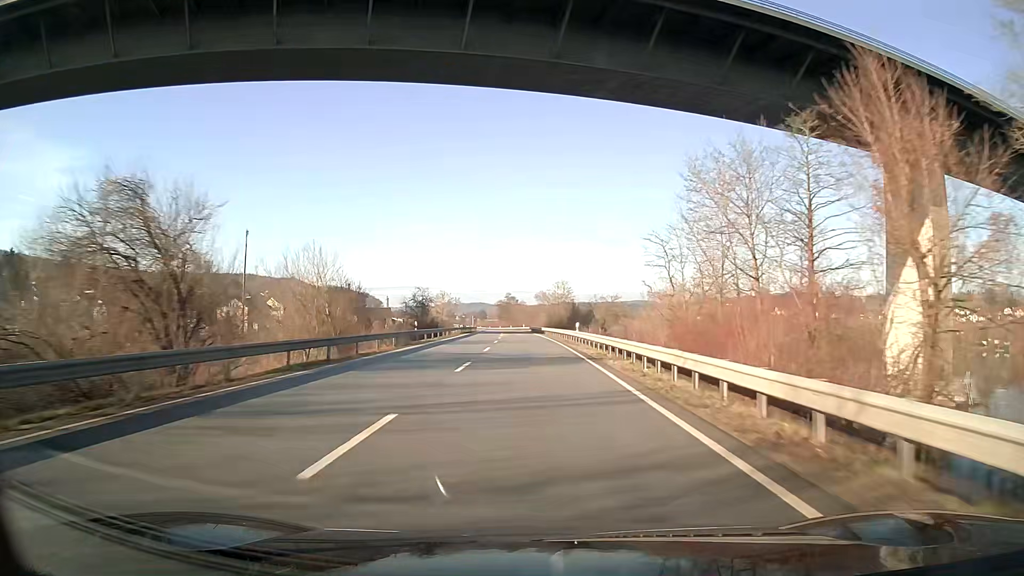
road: unclassified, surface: asphalt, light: Day
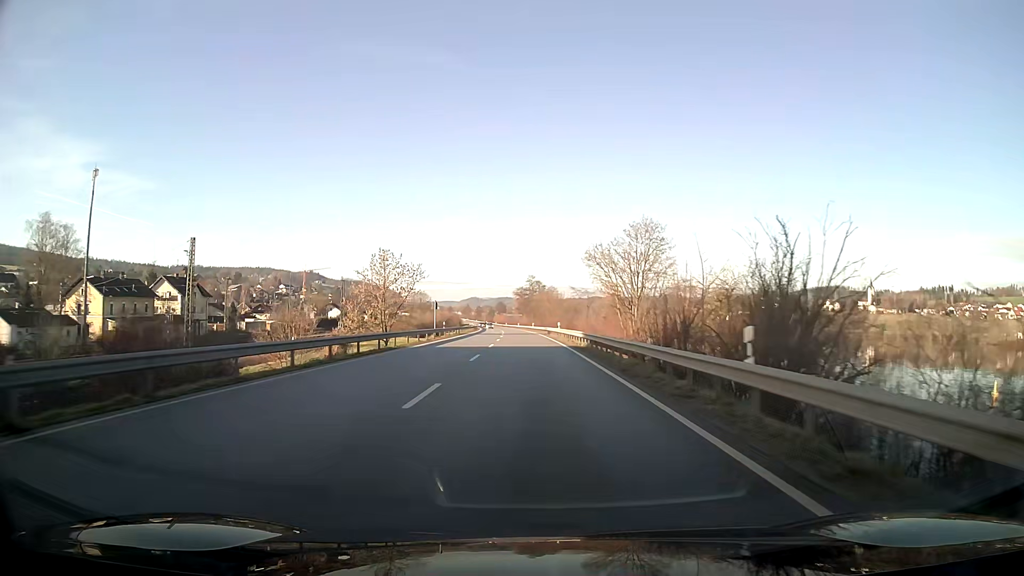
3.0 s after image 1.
(-1.4, +80.2) m; -2°
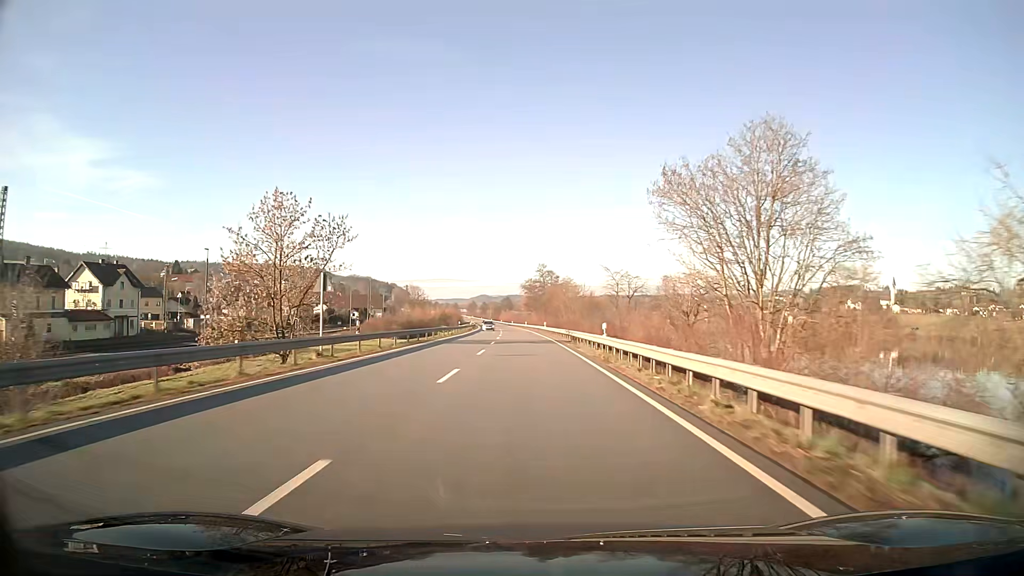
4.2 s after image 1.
(-0.3, +32.1) m; -1°
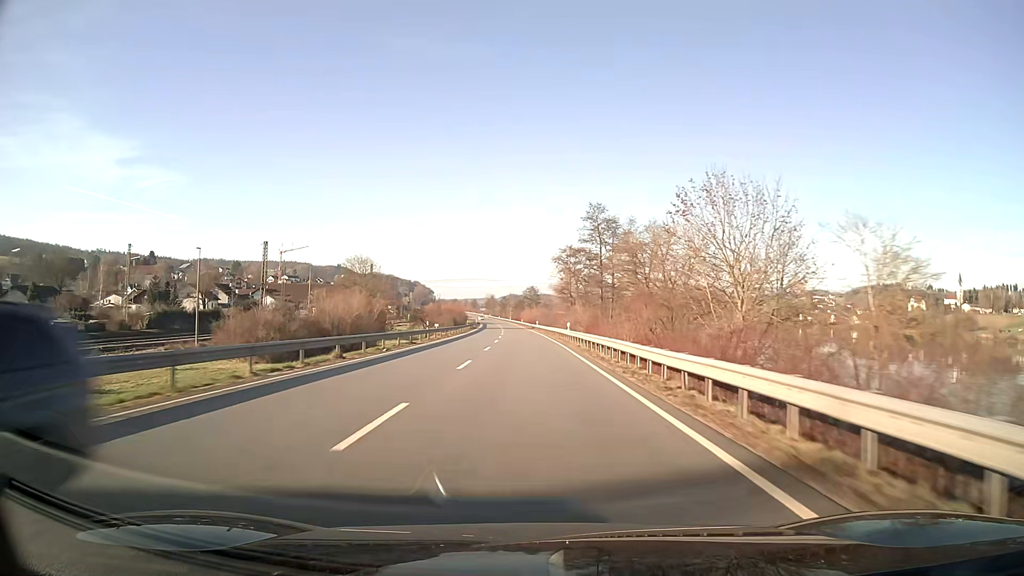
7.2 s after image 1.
(-1.7, +80.1) m; -2°
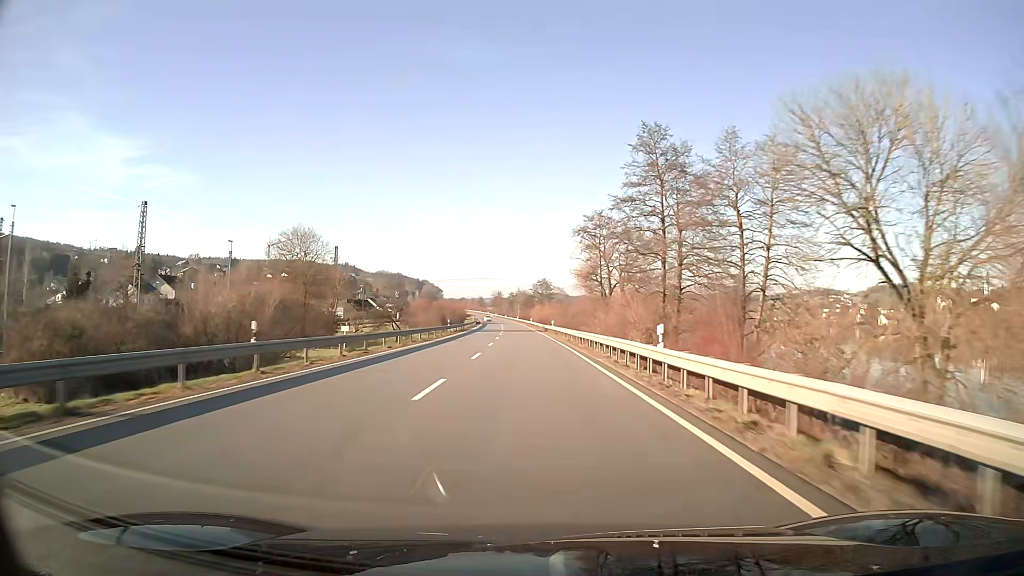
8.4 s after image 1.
(-0.2, +32.0) m; -1°
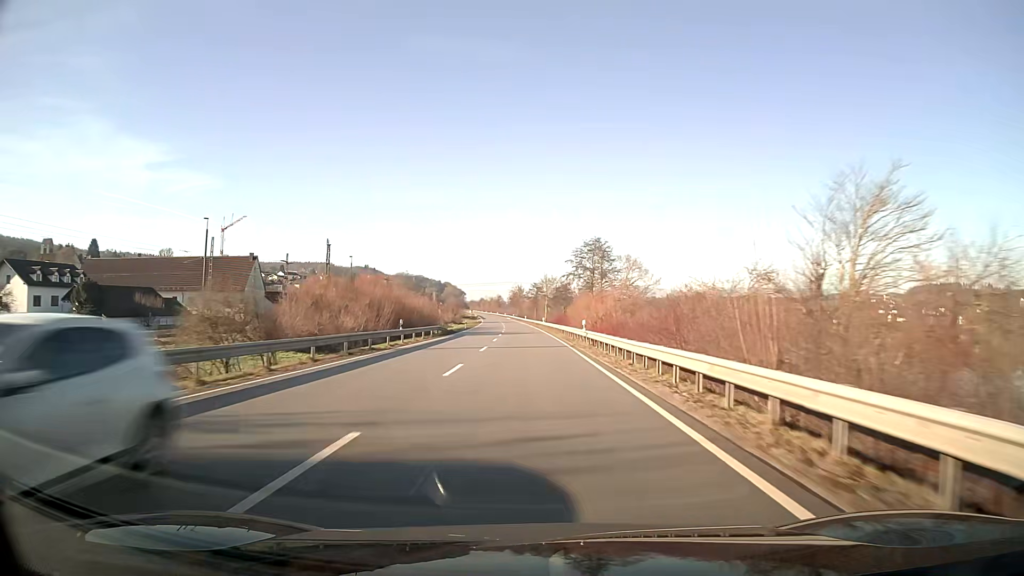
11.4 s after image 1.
(-1.6, +80.0) m; -2°
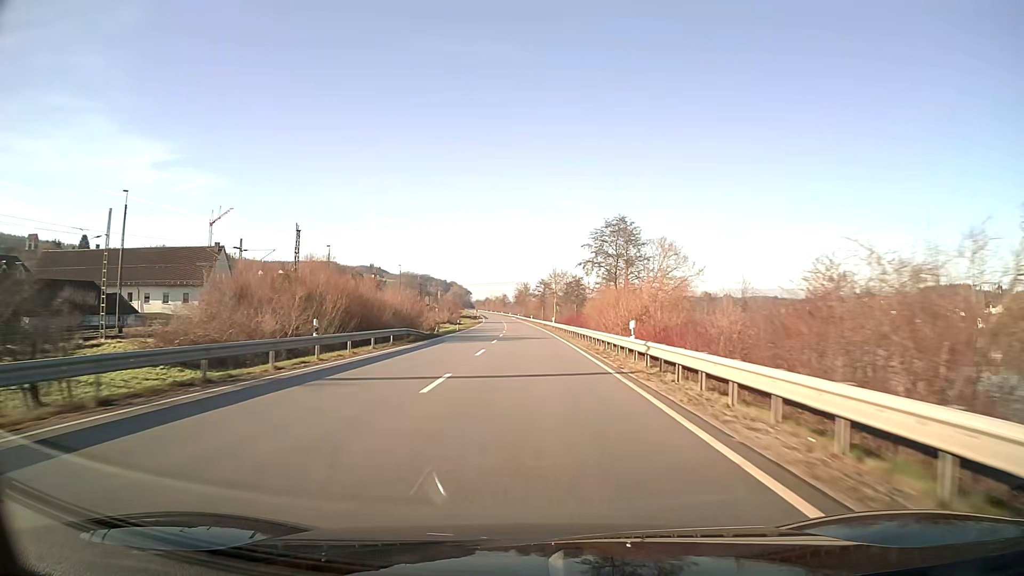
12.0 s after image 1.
(-0.1, +16.0) m; -1°
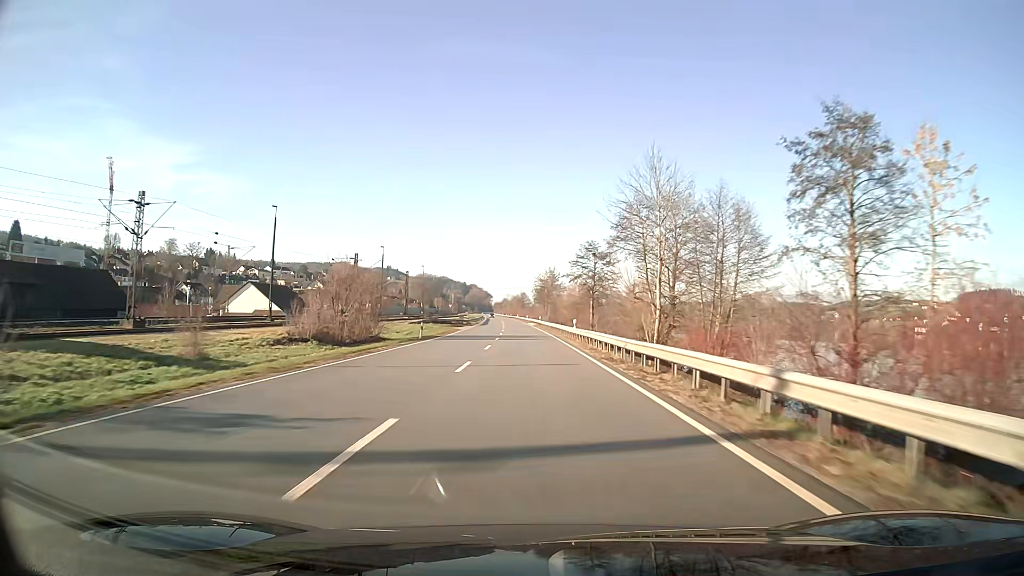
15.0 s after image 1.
(-1.3, +79.7) m; -2°
